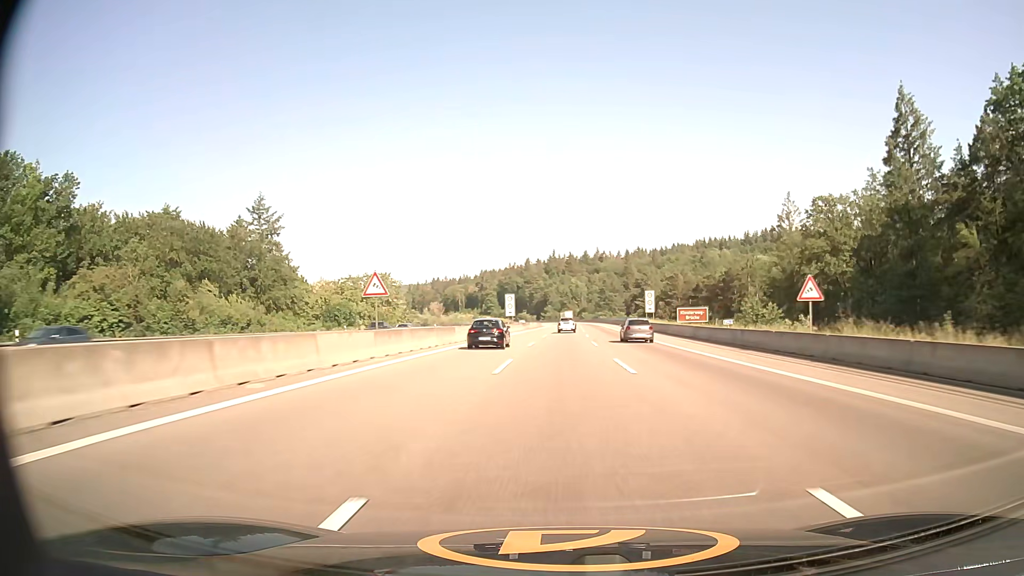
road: motorway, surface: asphalt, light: Day
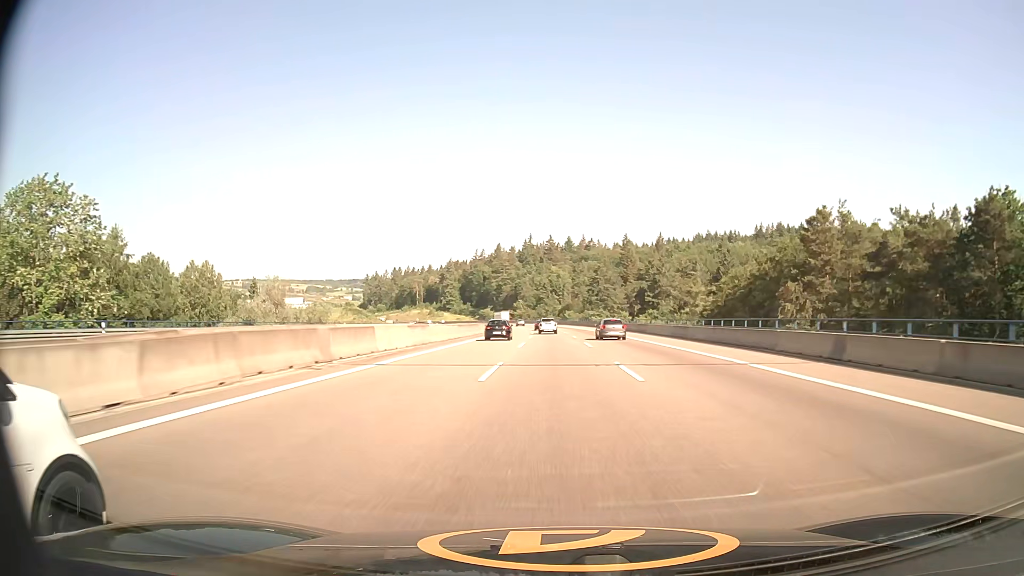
(+2.2, +91.9) m; +2°
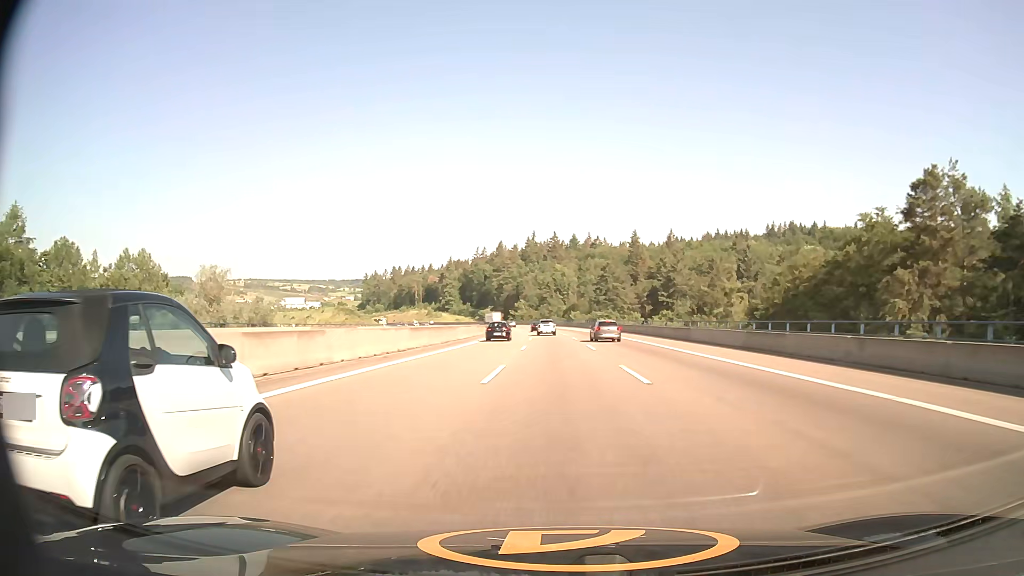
(-0.1, +18.4) m; 0°
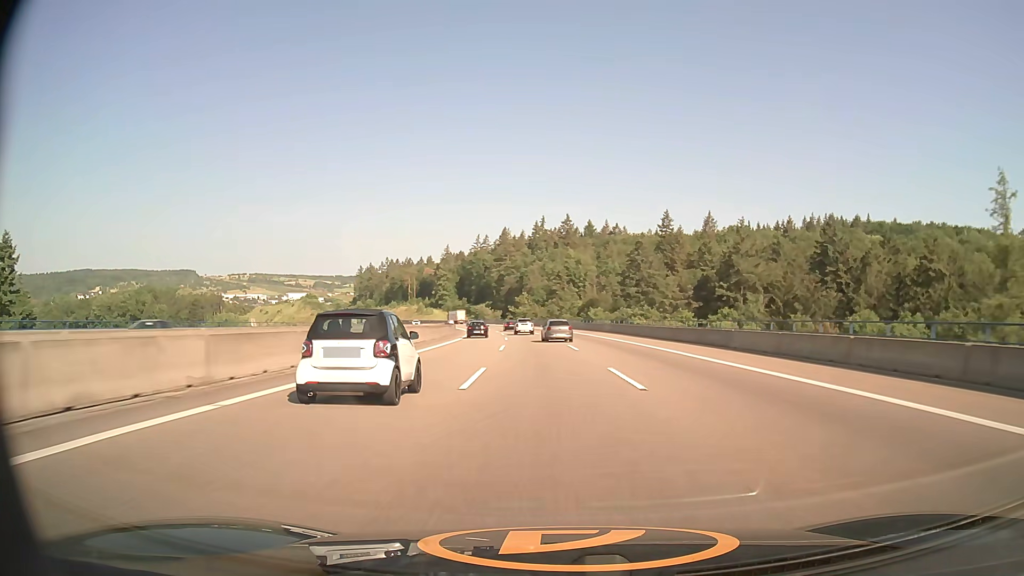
(-0.3, +55.1) m; -1°
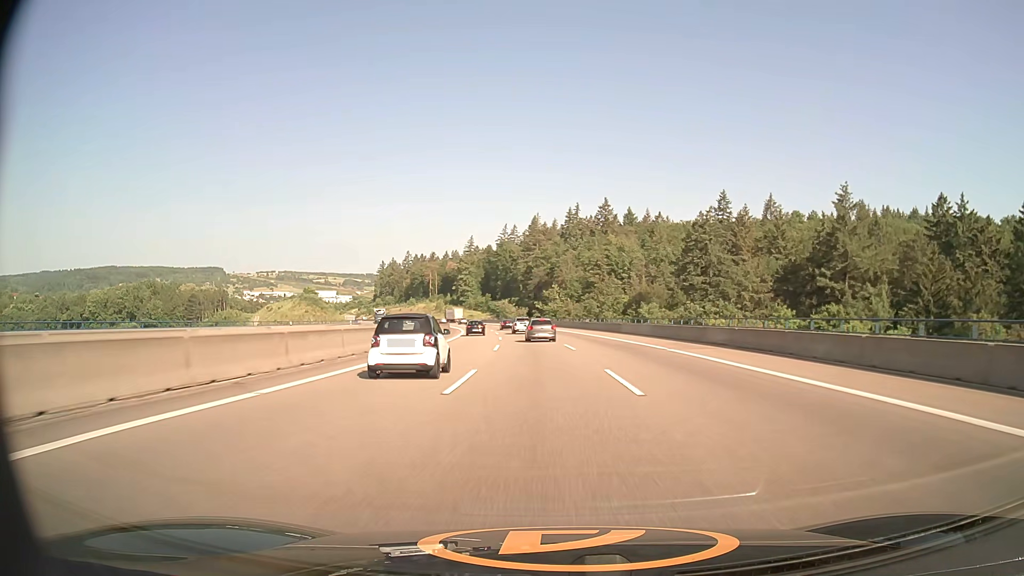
(-0.7, +36.8) m; -3°
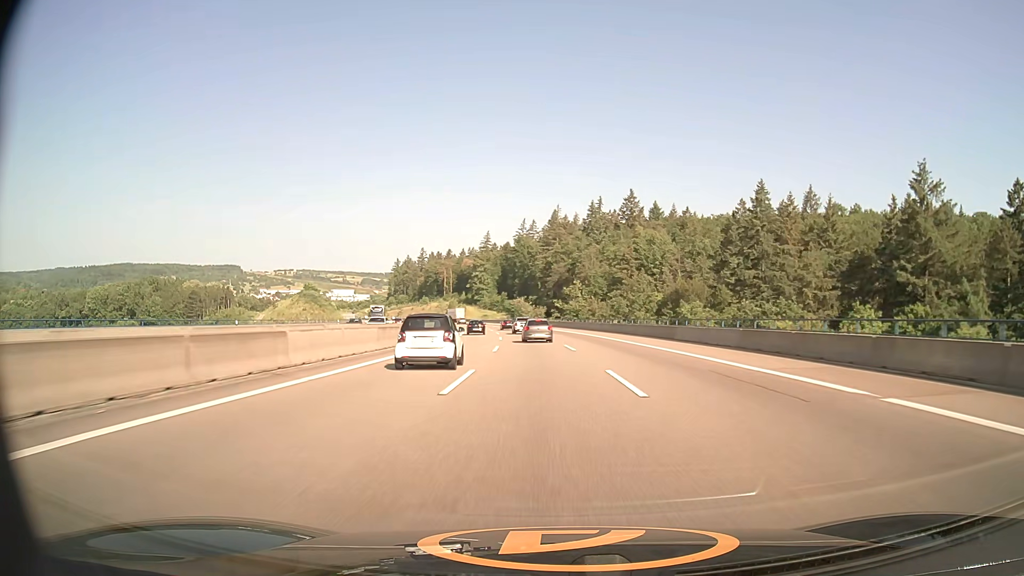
(-0.3, +18.2) m; -2°
